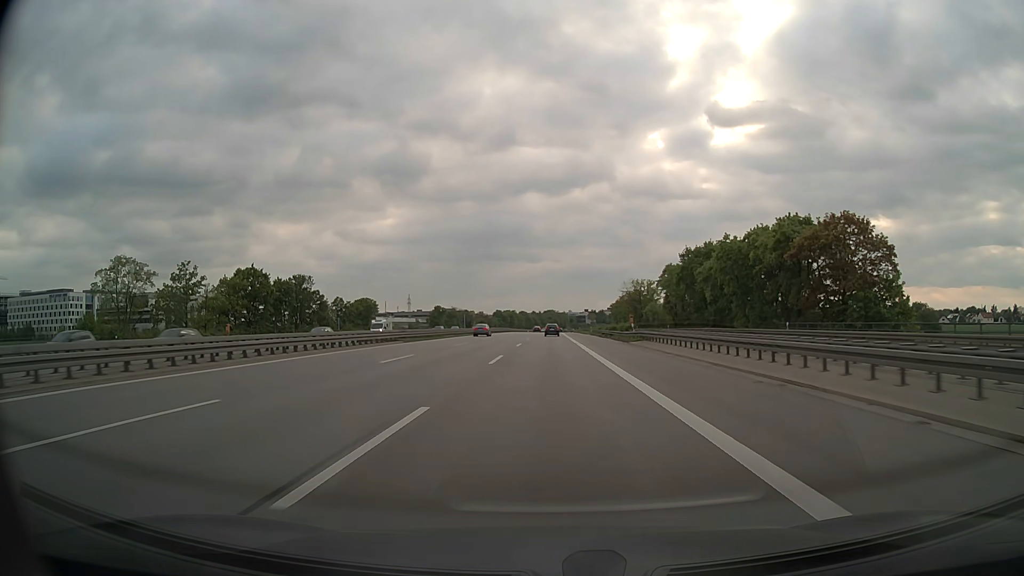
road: motorway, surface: asphalt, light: Day
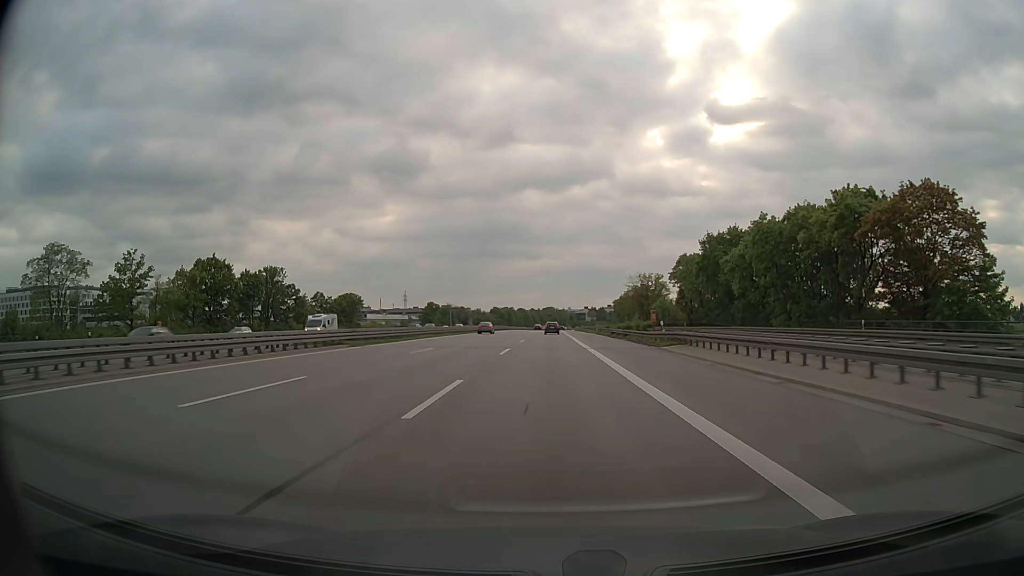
(0.0, +13.4) m; 0°
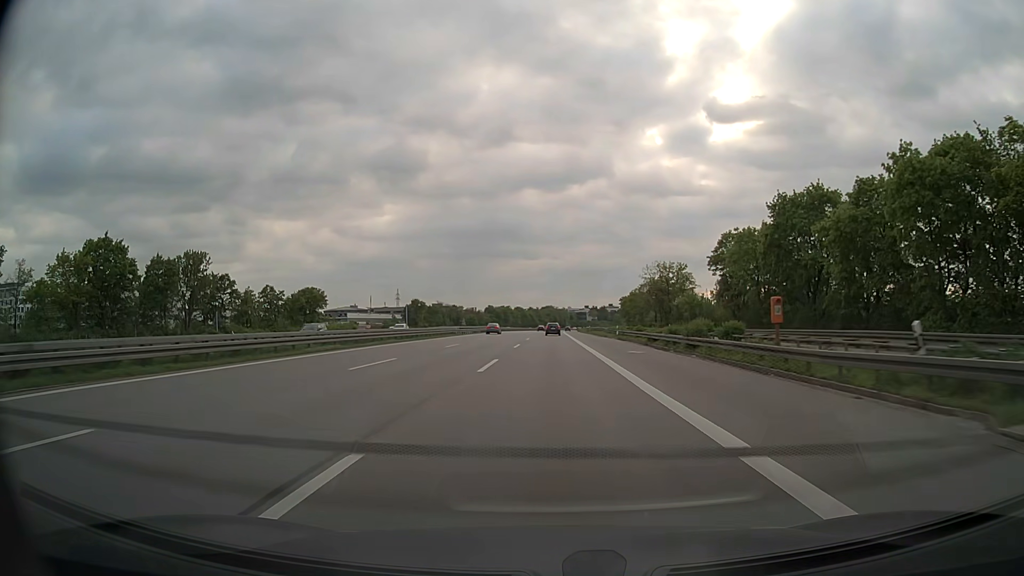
(0.0, +26.8) m; 0°
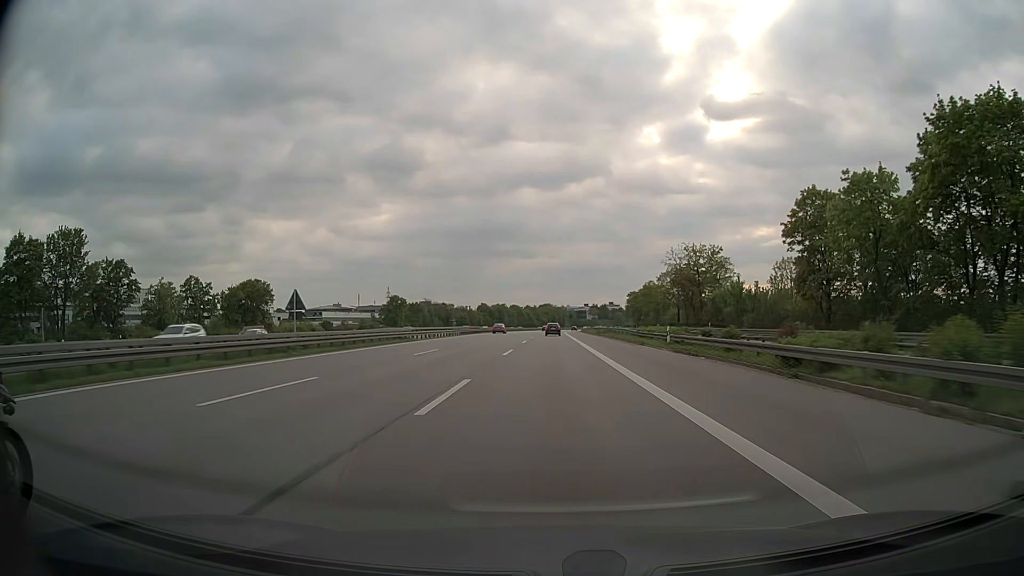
(0.0, +26.8) m; 0°
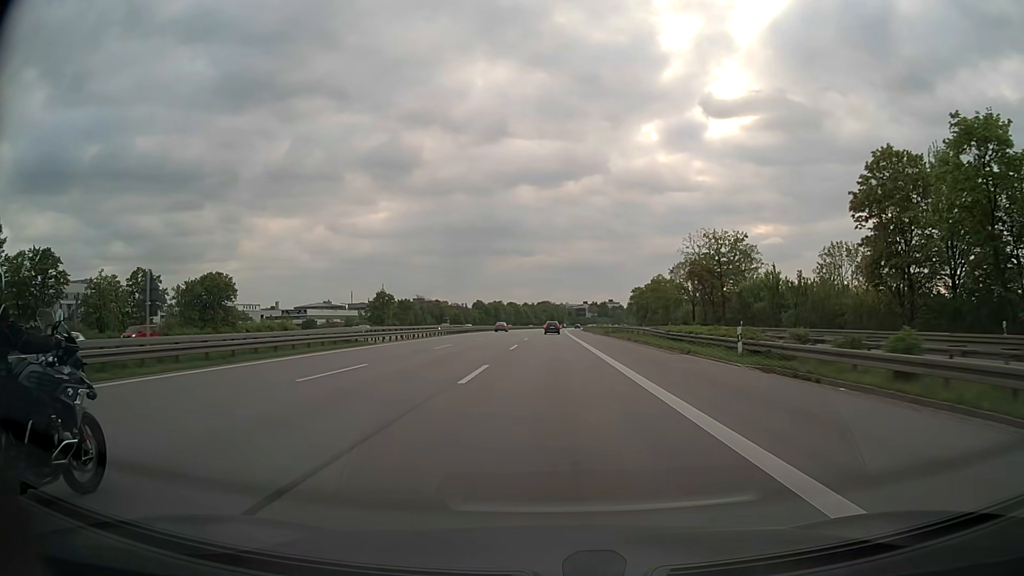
(0.0, +13.4) m; 0°
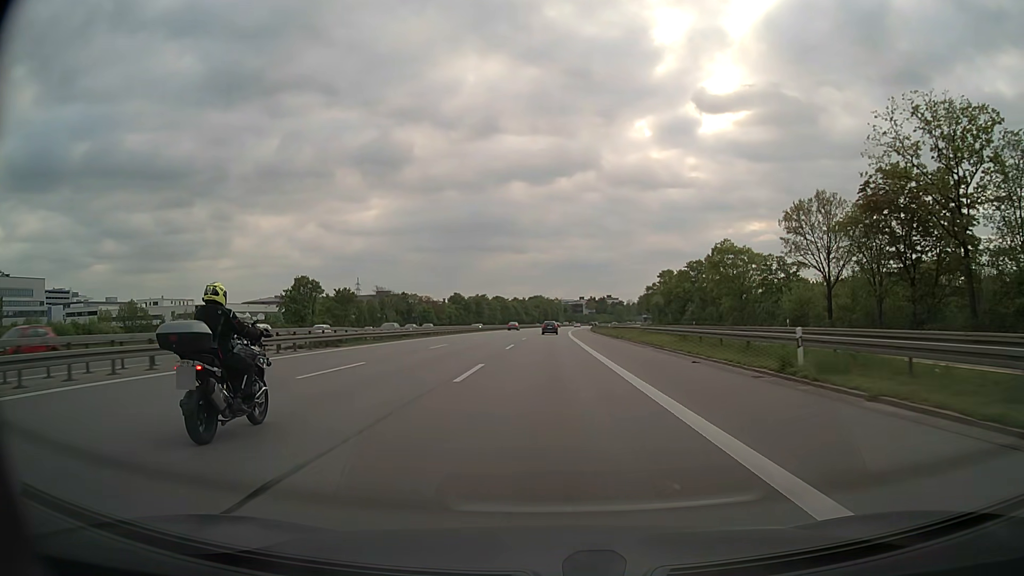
(+0.3, +53.8) m; +1°
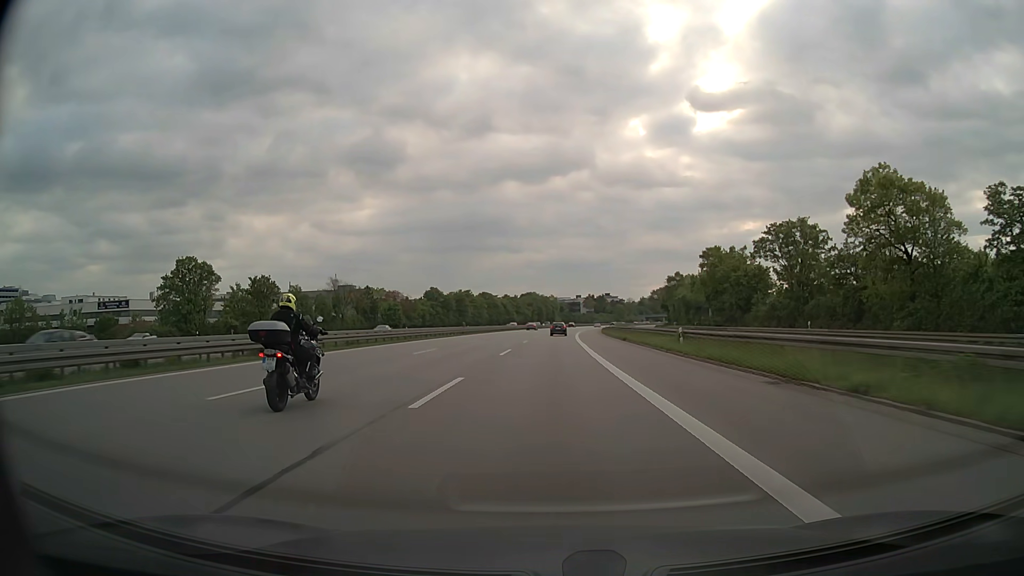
(+0.1, +40.3) m; 0°
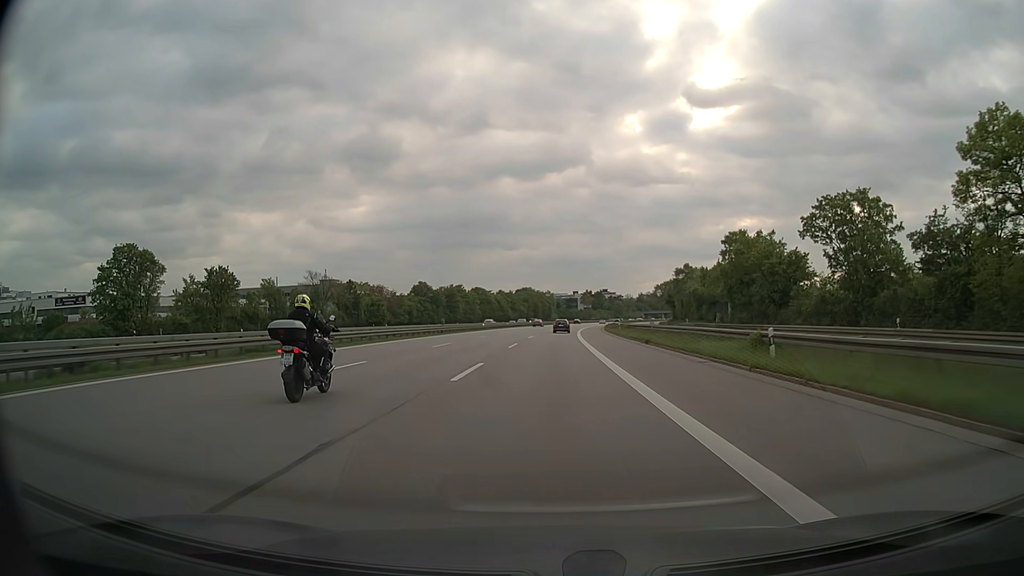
(0.0, +13.4) m; 0°
(0, +10) (0, +20) (0, +30) (0, +40) (0, +50) (+1, +60) (+1, +70) (+2, +80) (+2, +90) (+3, +100) m
